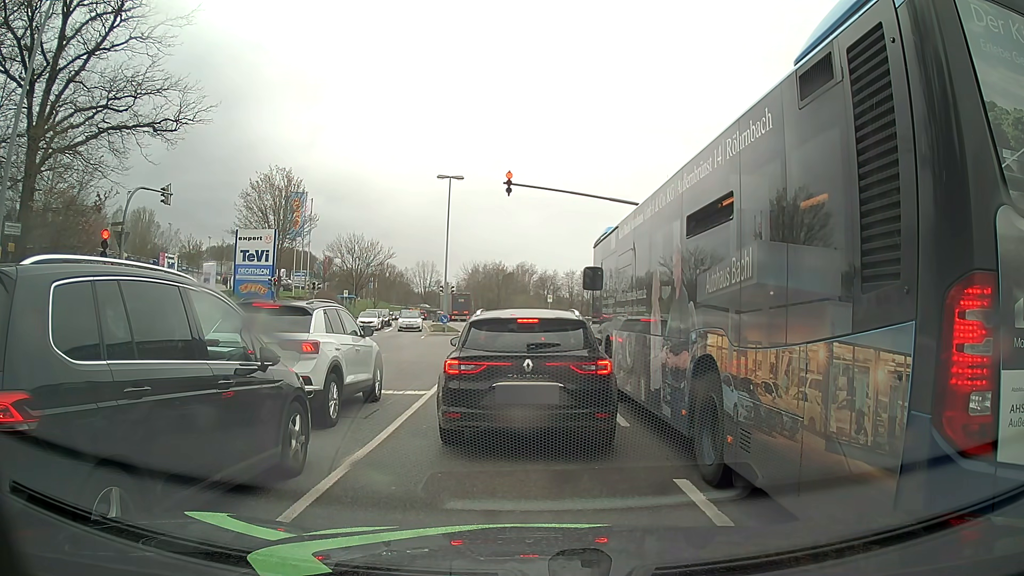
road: tertiary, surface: asphalt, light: Day
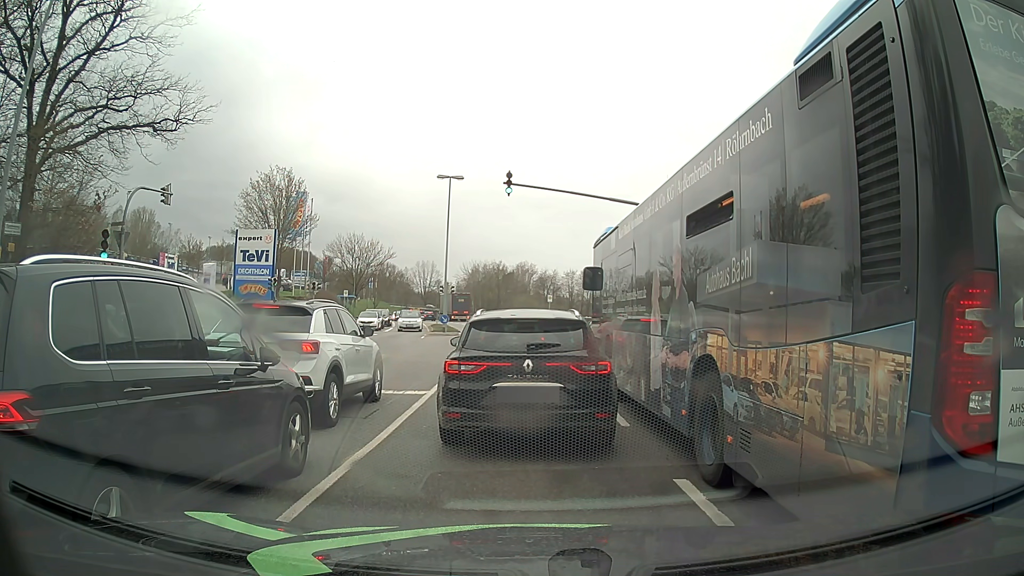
(0.0, 0.0) m; 0°
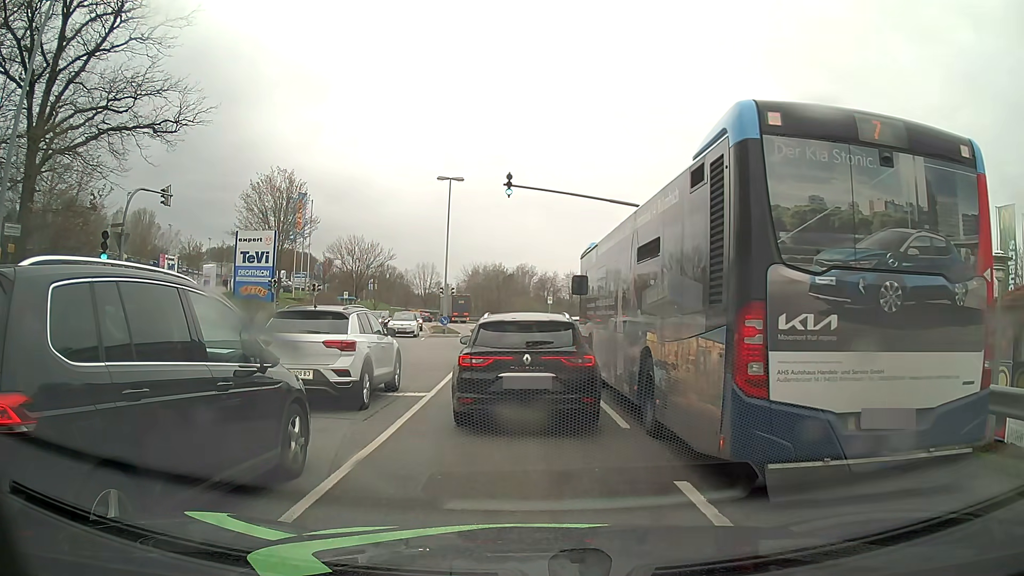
(0.0, 0.0) m; 0°
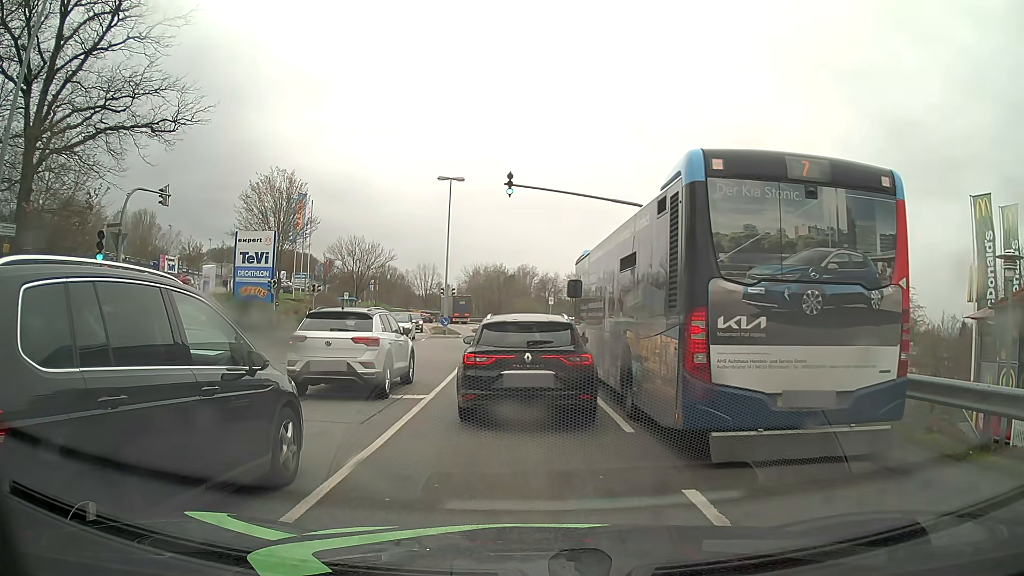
(0.0, +0.3) m; 0°
